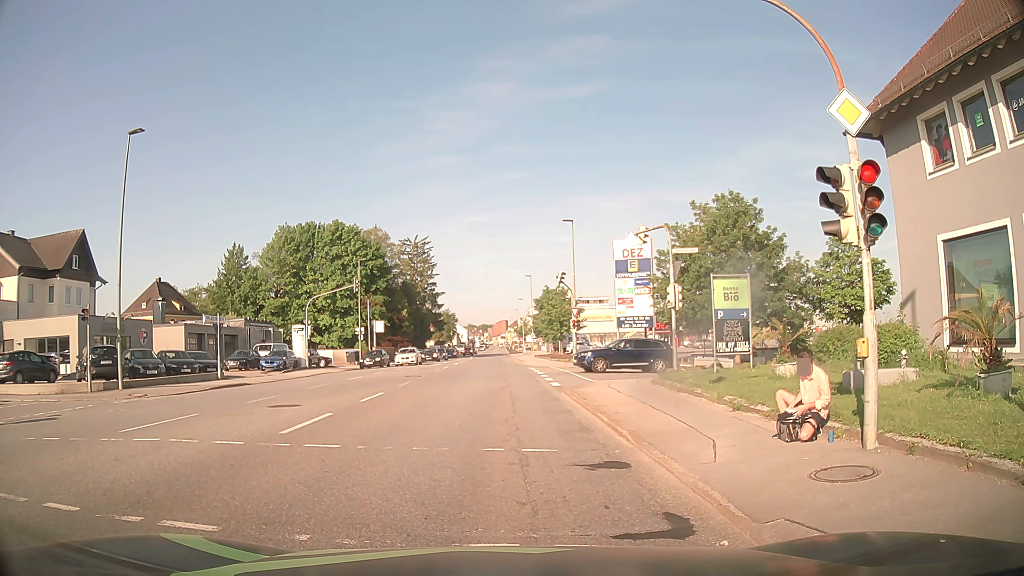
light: Day
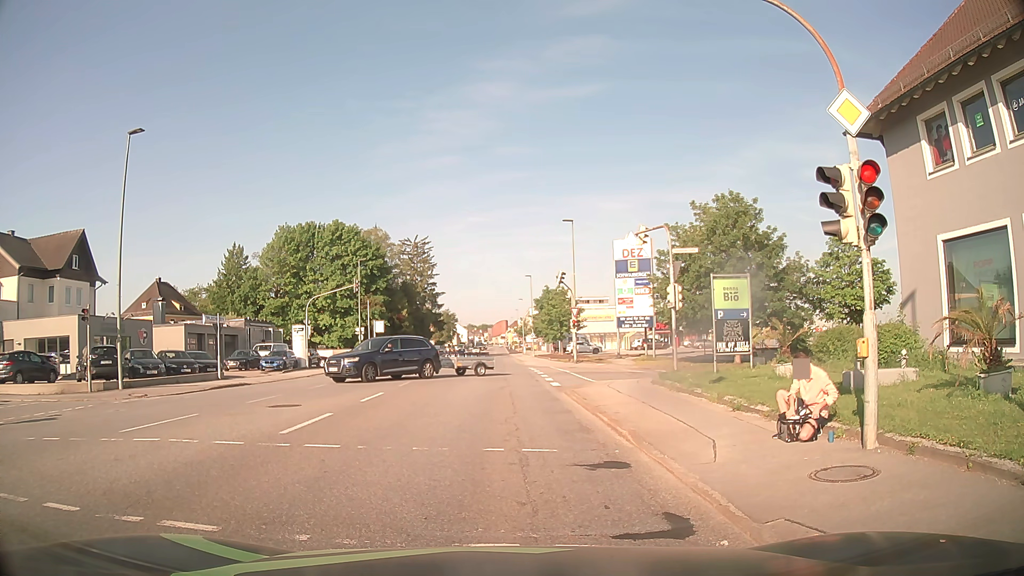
(0.0, 0.0) m; 0°
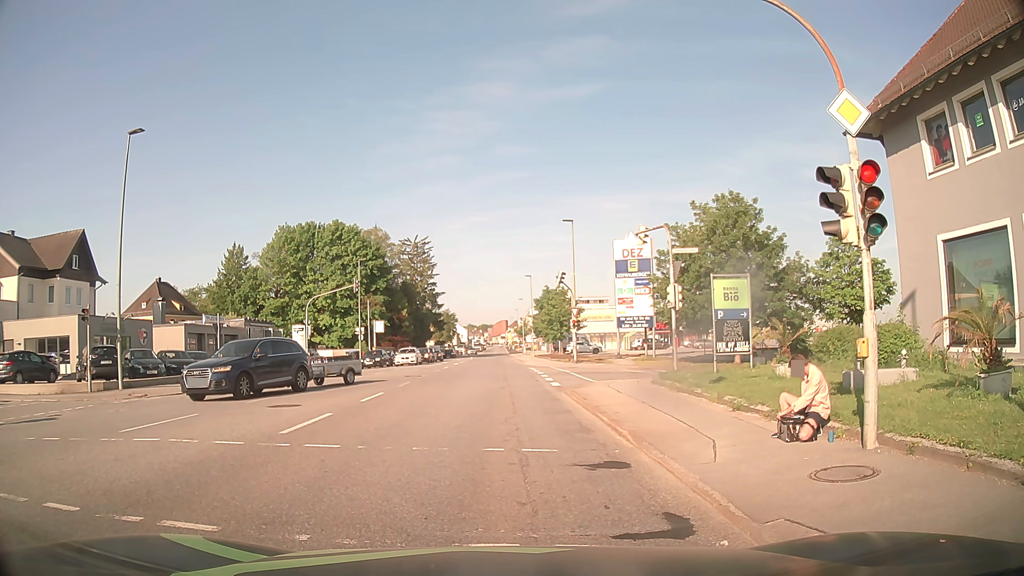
(0.0, 0.0) m; 0°
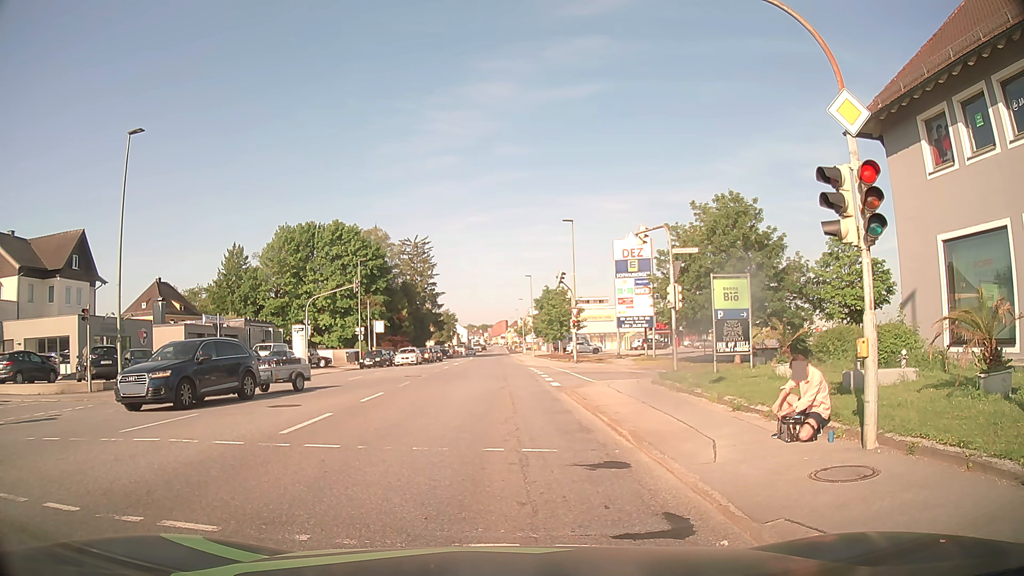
(0.0, 0.0) m; 0°
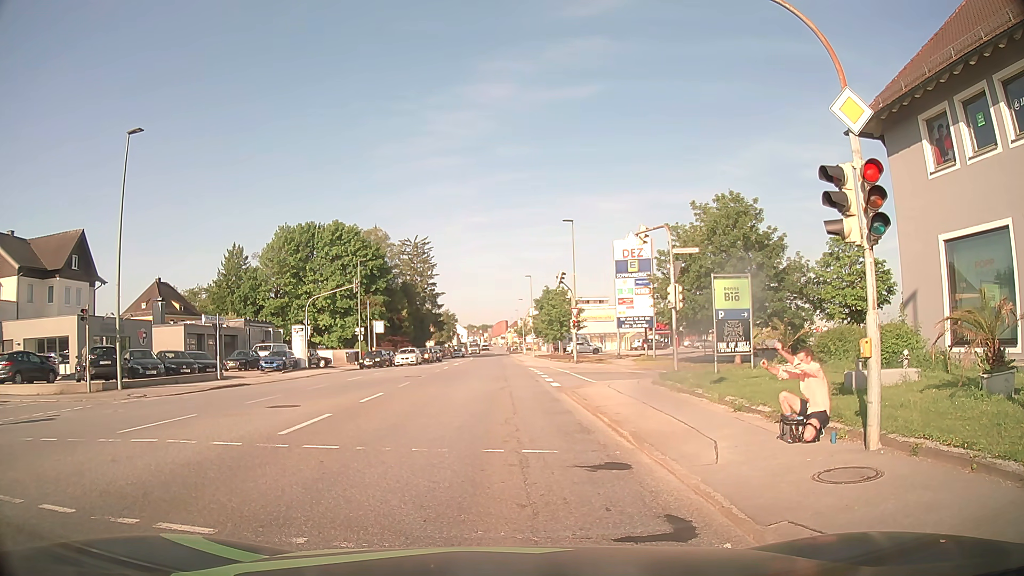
(0.0, +0.1) m; 0°
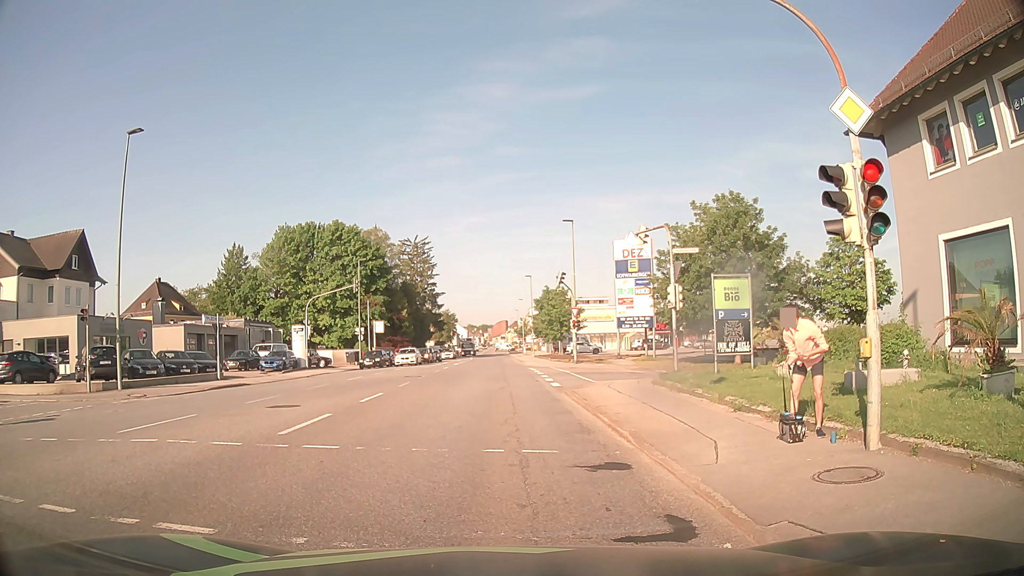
(0.0, 0.0) m; 0°
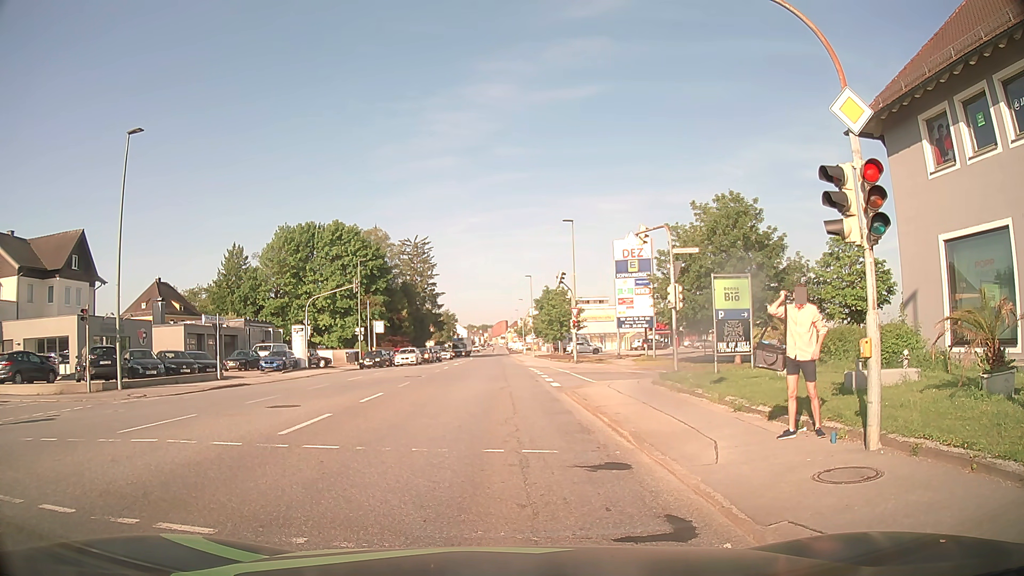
(0.0, 0.0) m; 0°
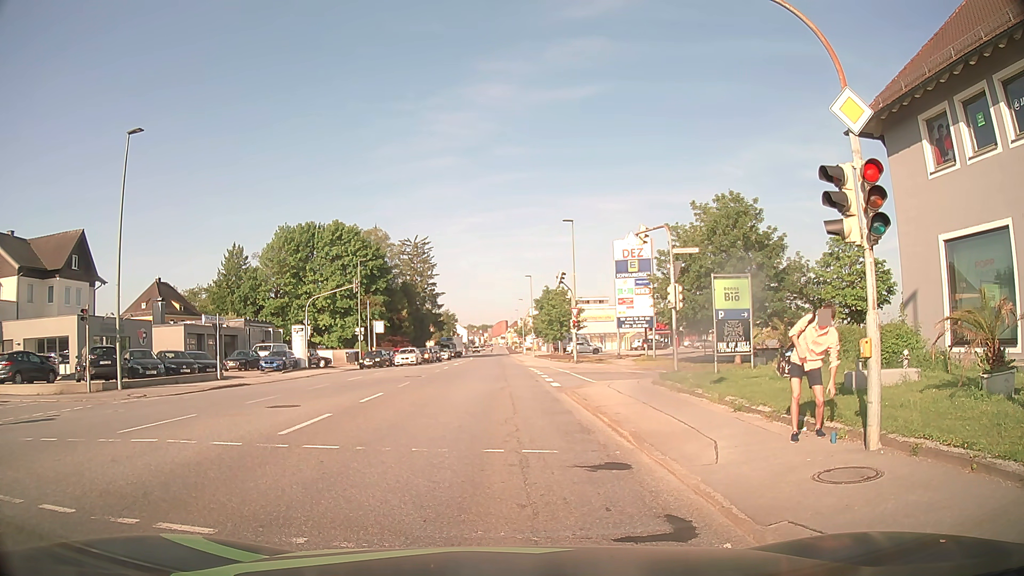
(0.0, 0.0) m; 0°
